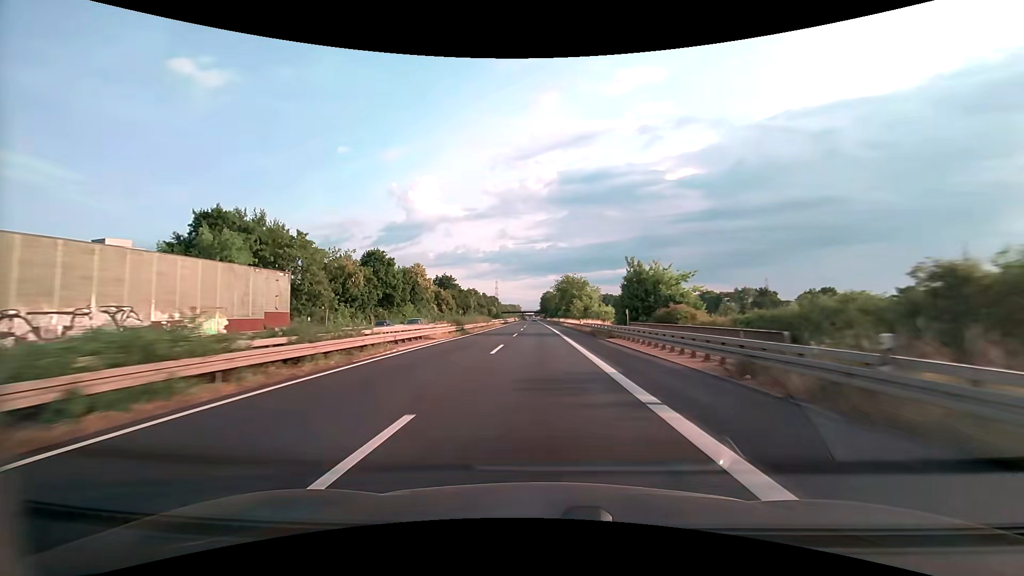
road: trunk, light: Day
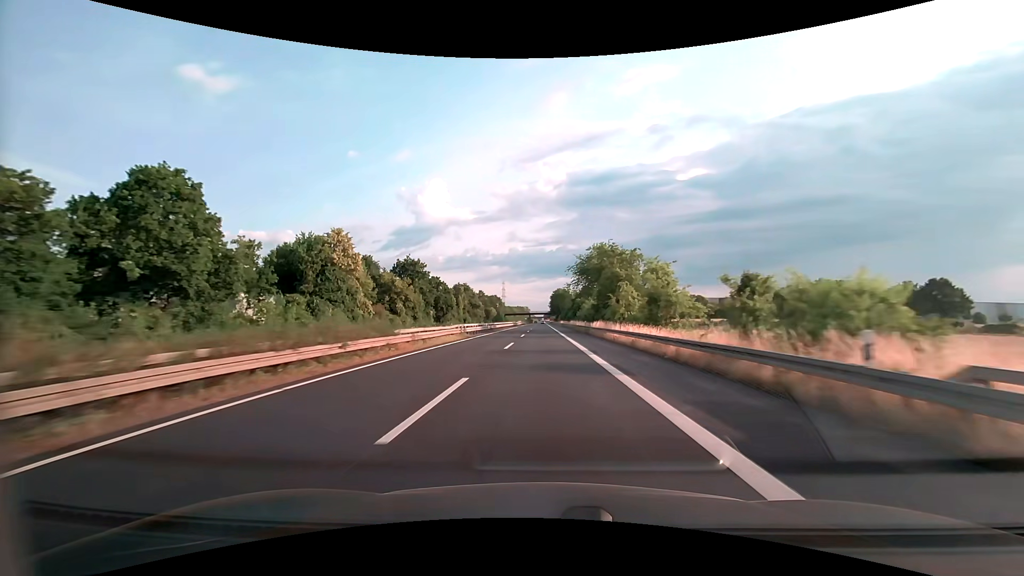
(-0.6, +49.4) m; -1°
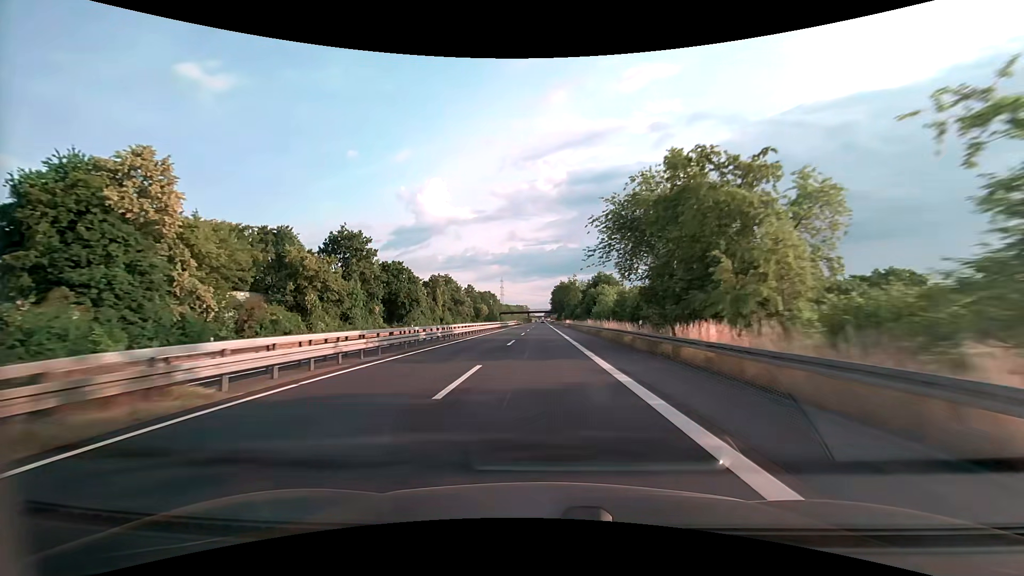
(0.0, +32.9) m; 0°
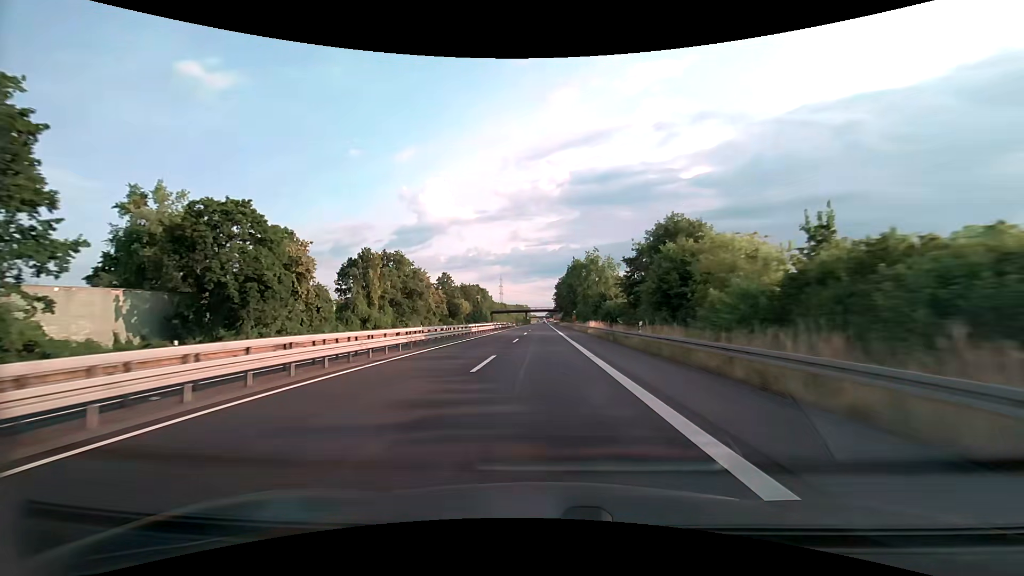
(-0.1, +49.3) m; 0°
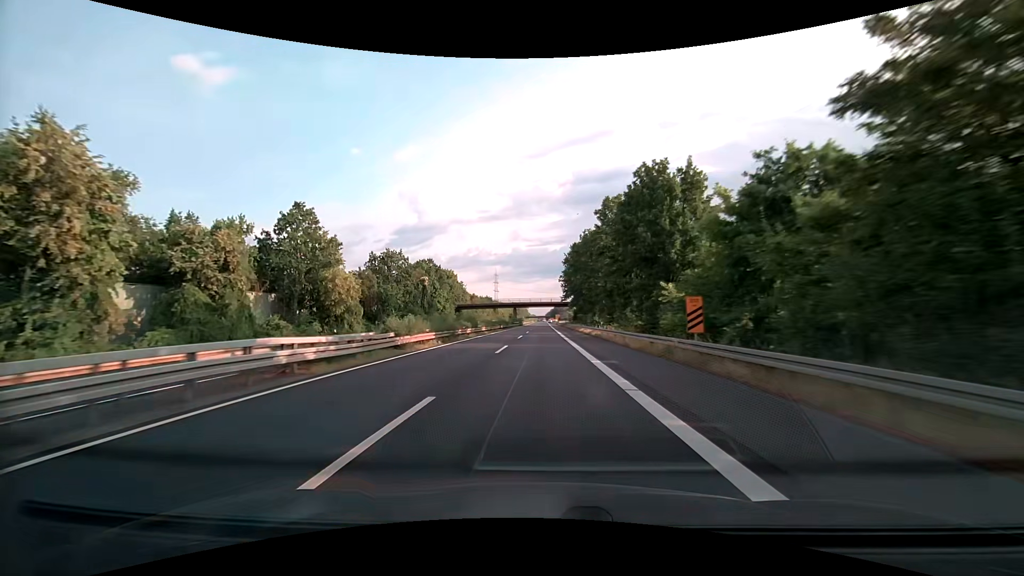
(0.0, +82.2) m; 0°
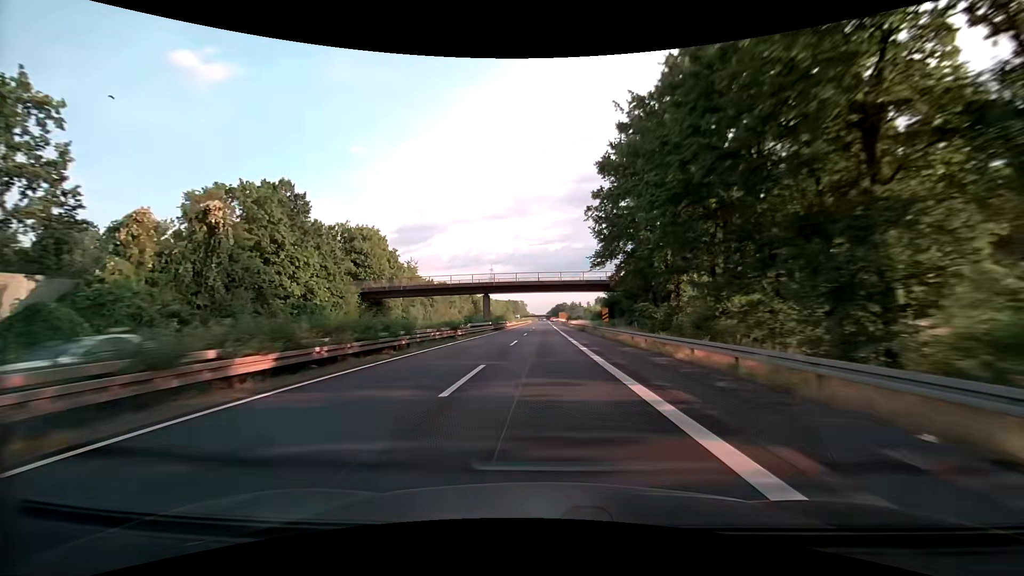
(-0.4, +65.8) m; 0°
(0, +10) (0, +20) (0, +30) (0, +40) (0, +50) (0, +60) (0, +70) (0, +80) (0, +90) (0, +100) m
